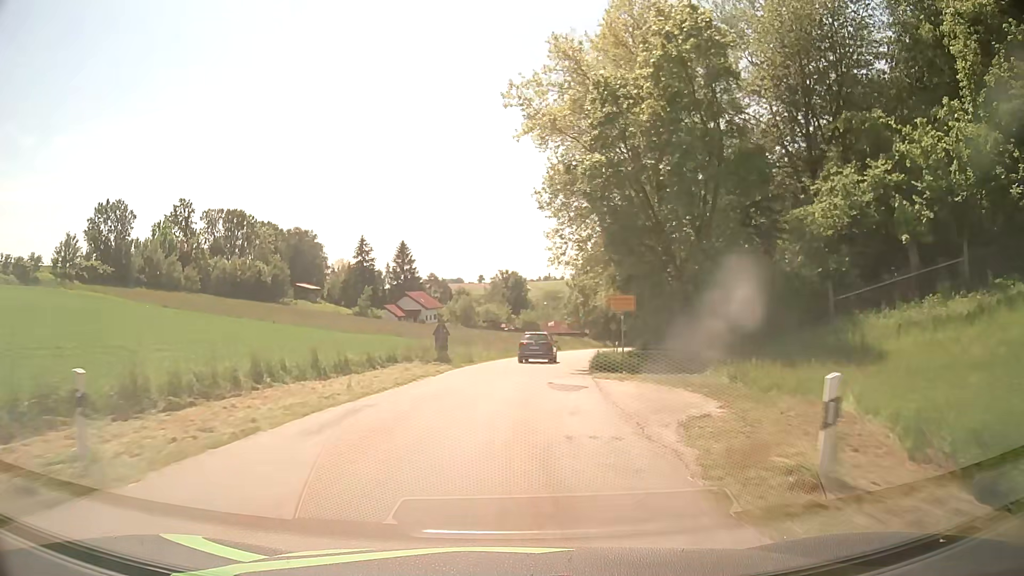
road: tertiary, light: Day
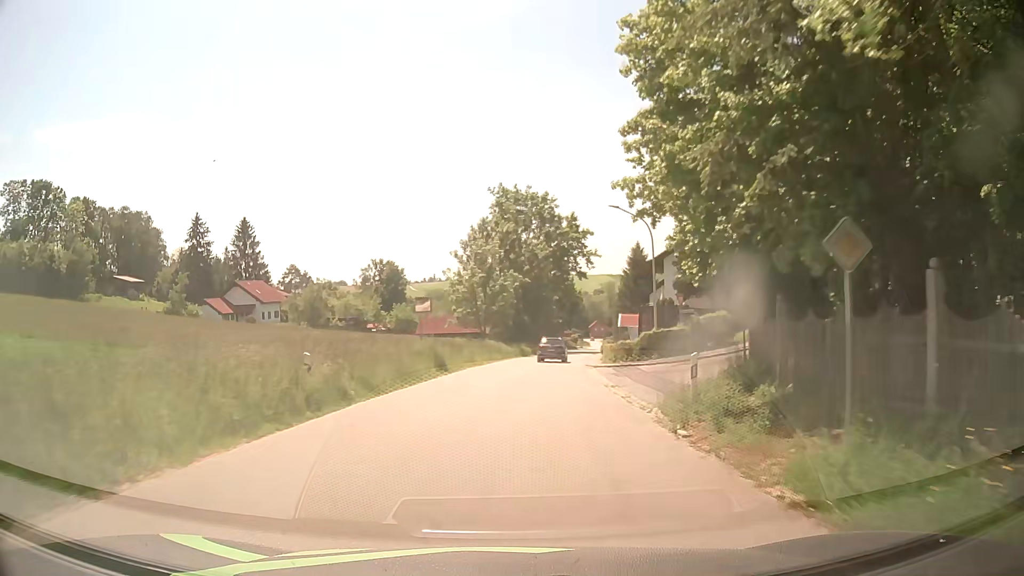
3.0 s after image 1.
(+3.0, +41.6) m; +10°
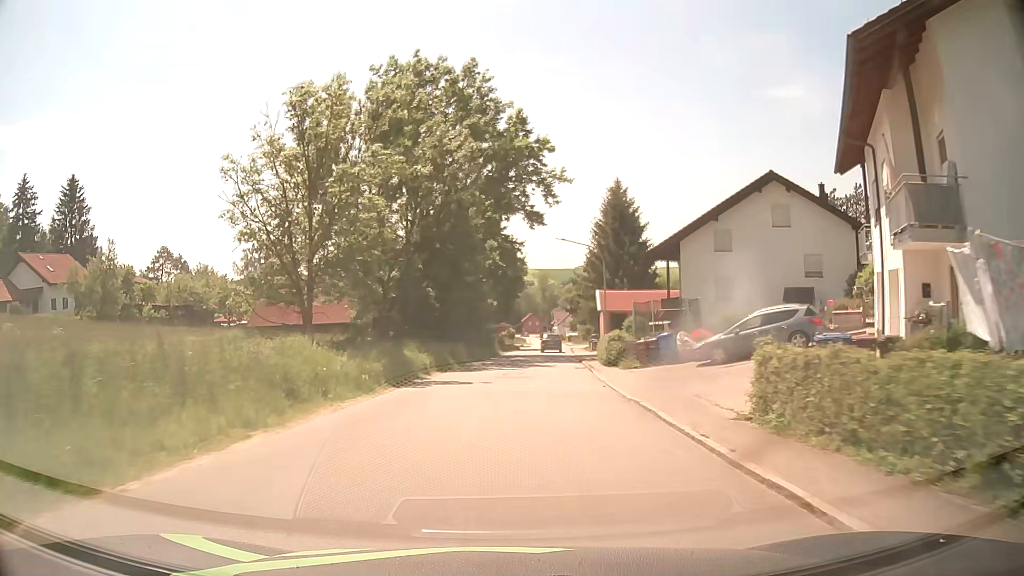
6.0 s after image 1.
(+2.2, +40.7) m; +6°
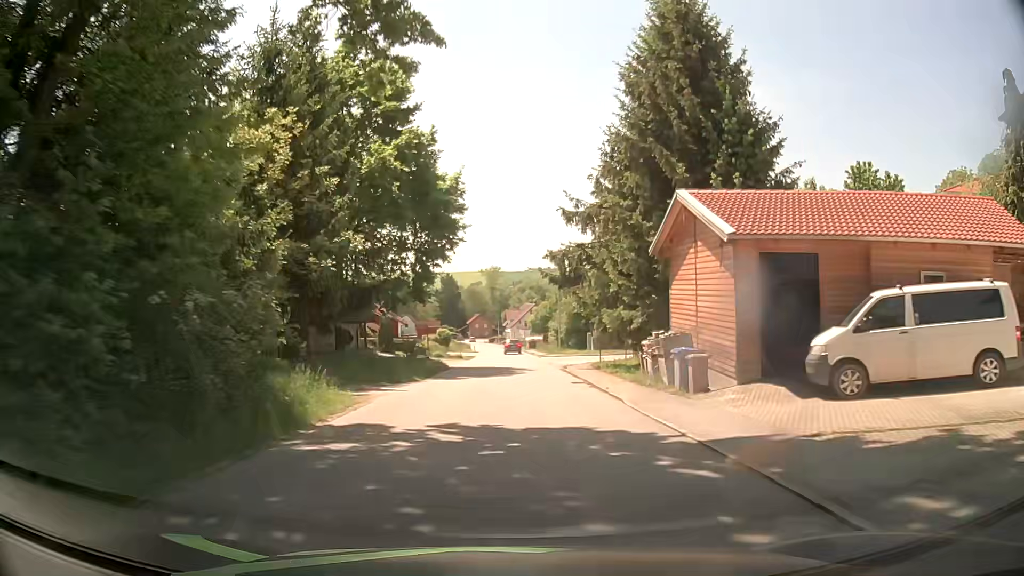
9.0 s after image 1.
(+1.9, +40.8) m; +5°
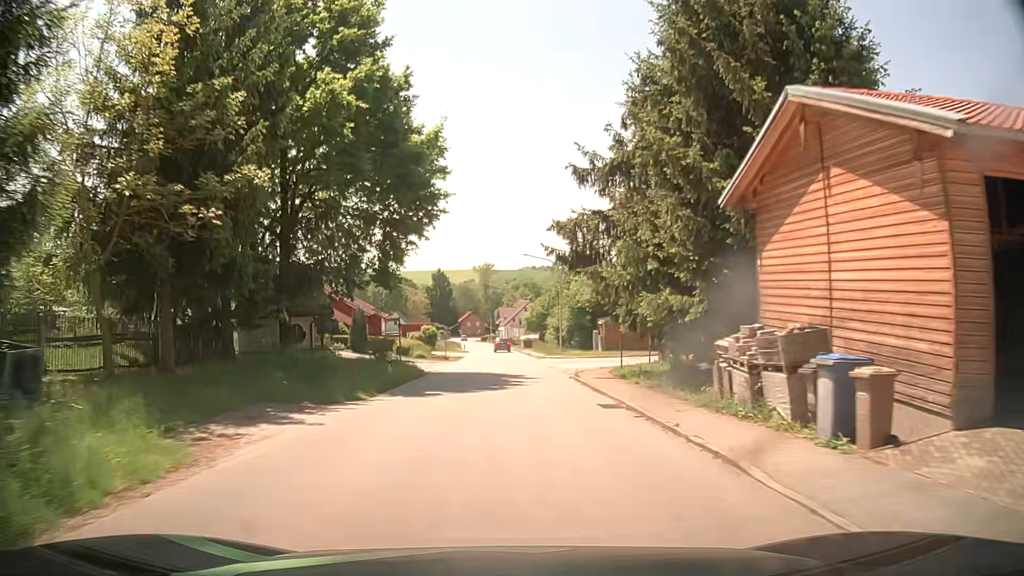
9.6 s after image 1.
(0.0, +8.0) m; 0°
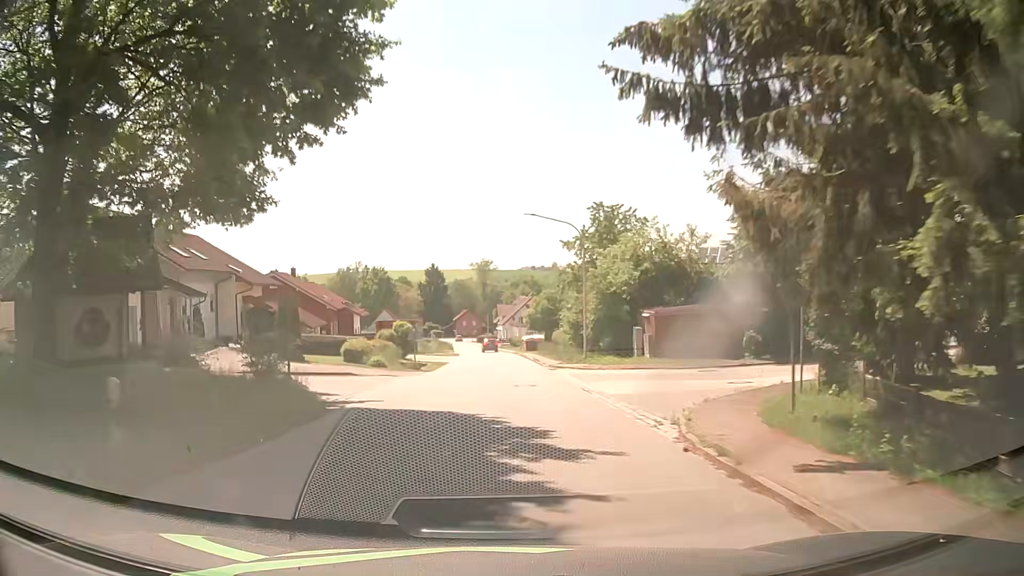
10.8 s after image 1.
(0.0, +16.0) m; 0°
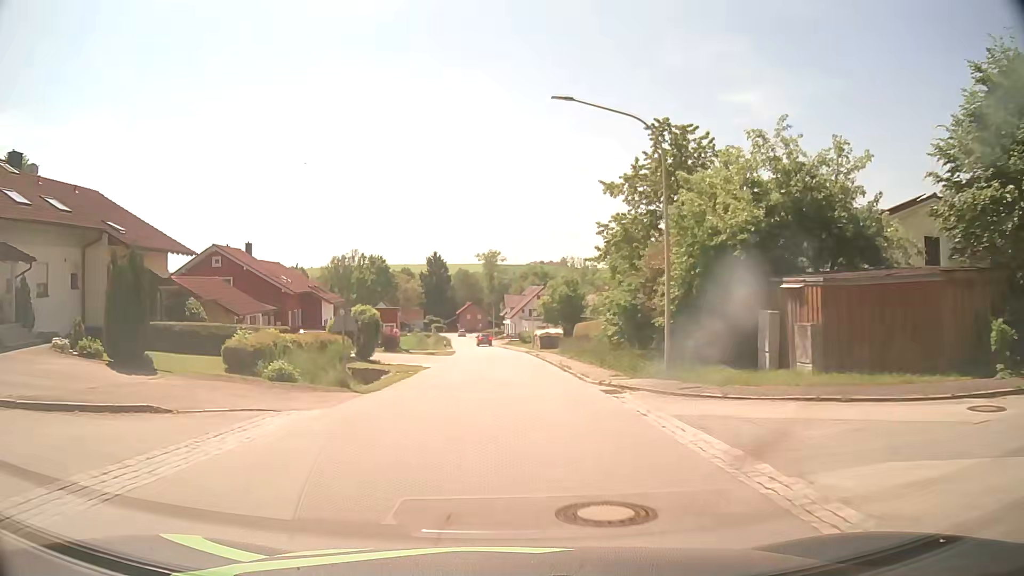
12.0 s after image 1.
(-0.1, +15.9) m; -1°
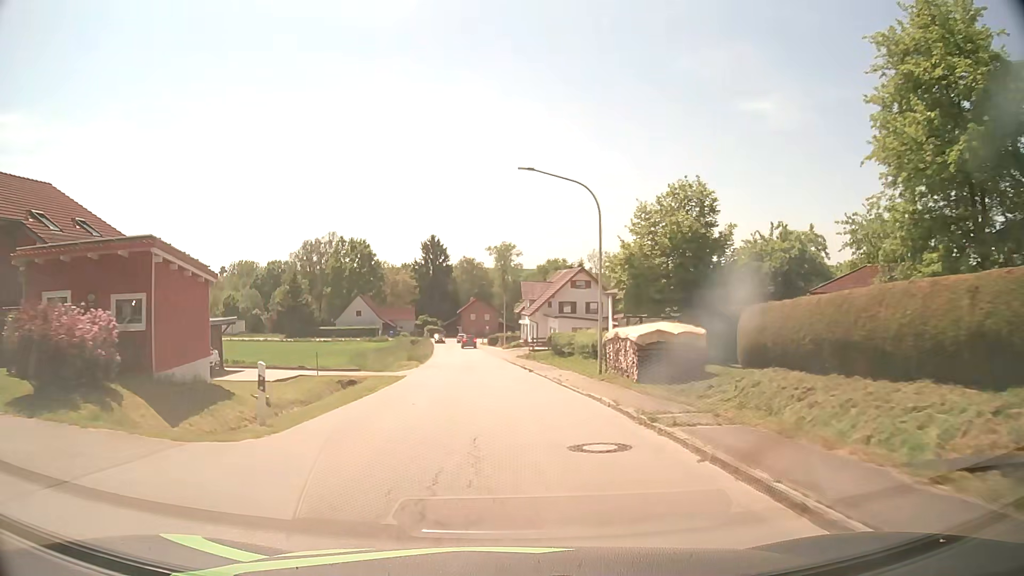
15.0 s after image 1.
(-0.4, +39.7) m; -1°
(0, +10) (0, +20) (-1, +30) (-1, +40) (-2, +50) (-2, +60) (-3, +70) (-4, +80) (-6, +90) (-7, +100) m
